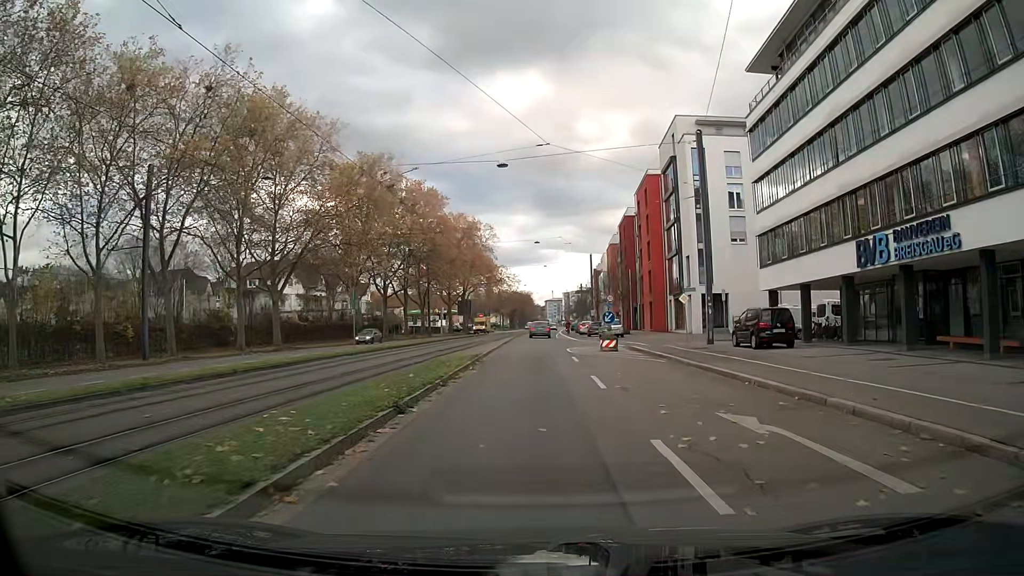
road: primary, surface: asphalt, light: Day
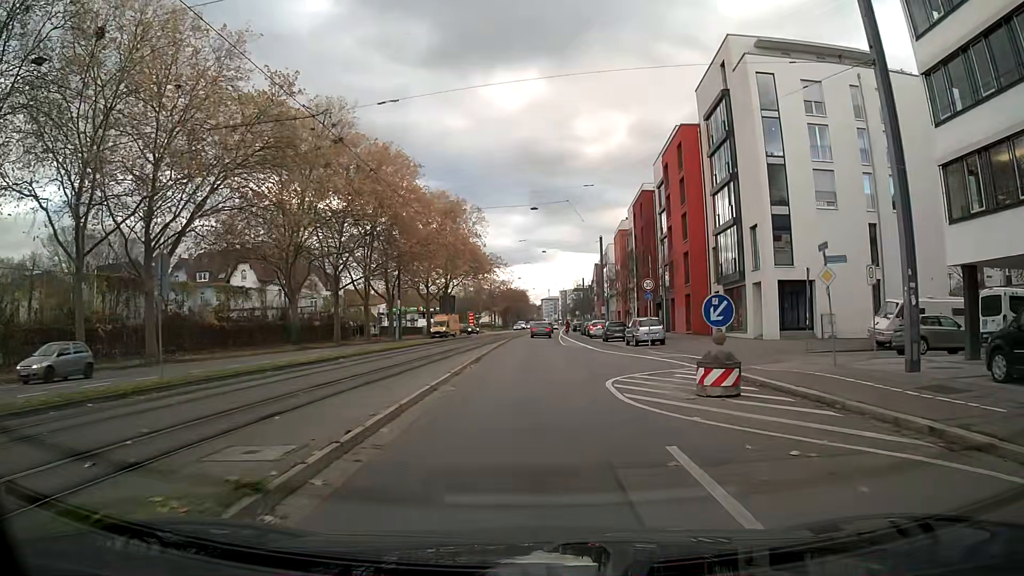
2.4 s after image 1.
(+0.1, +18.5) m; 0°
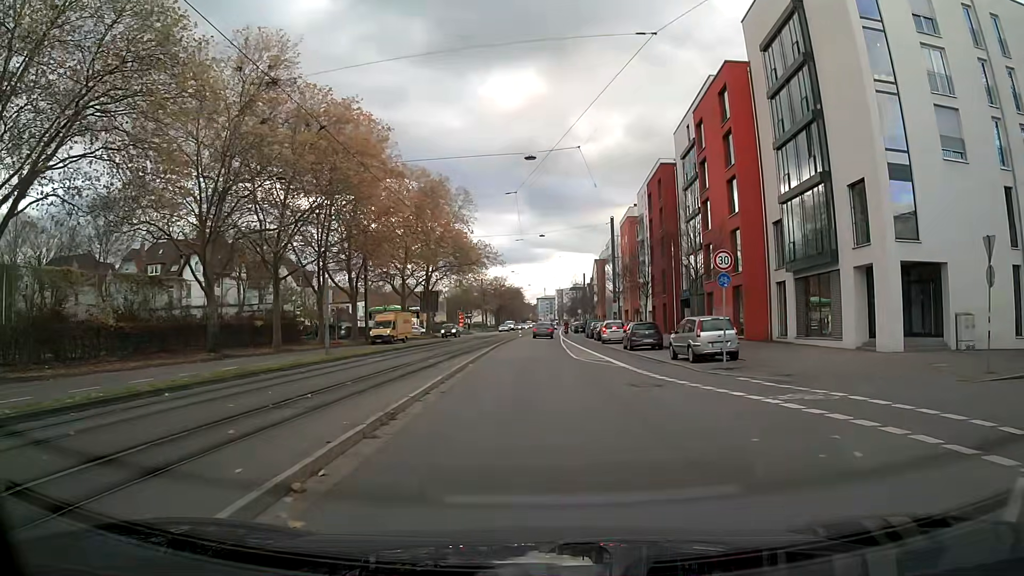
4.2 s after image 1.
(+0.1, +13.8) m; +1°
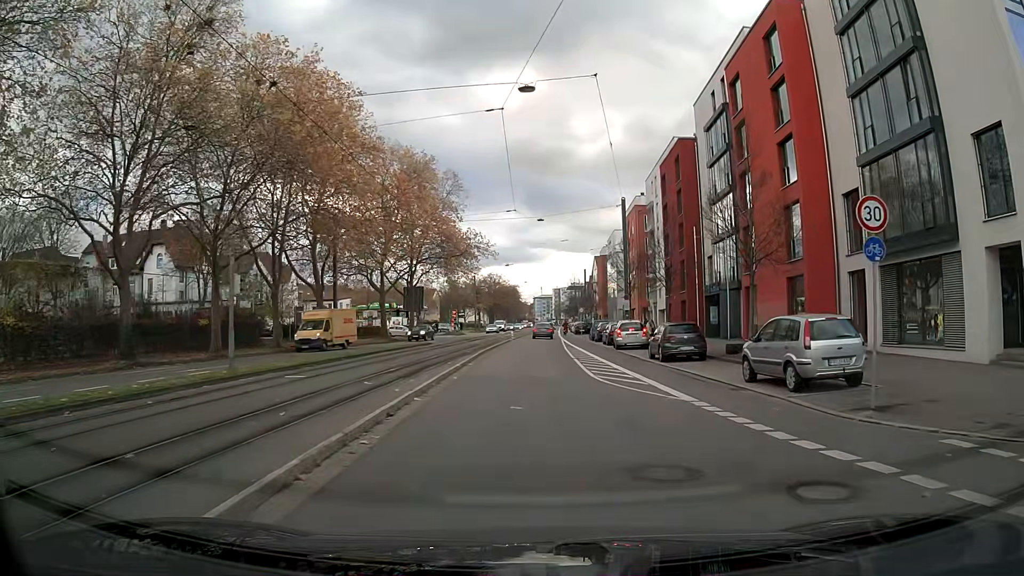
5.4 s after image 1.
(+0.1, +9.3) m; +2°
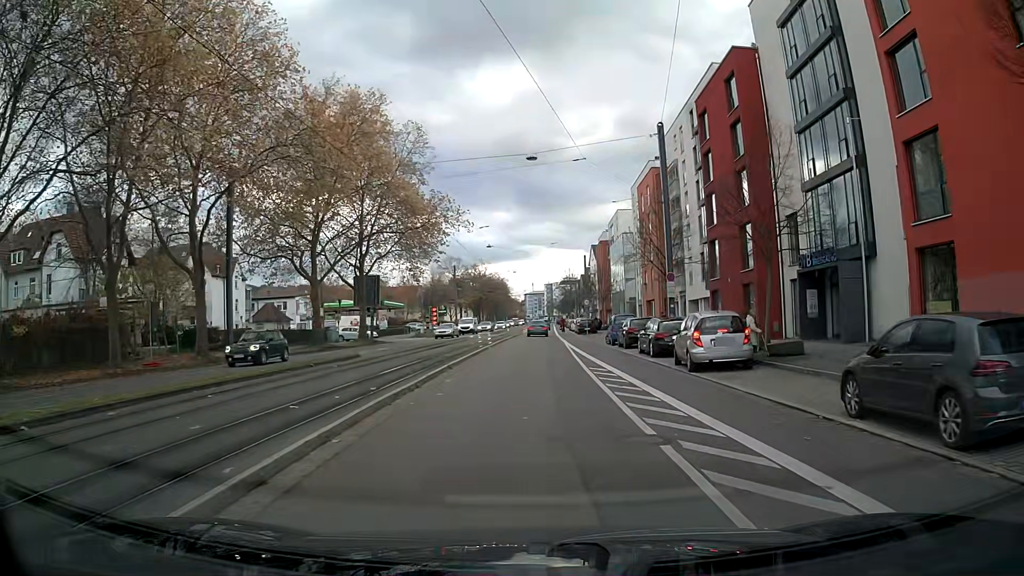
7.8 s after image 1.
(-0.1, +18.6) m; -2°
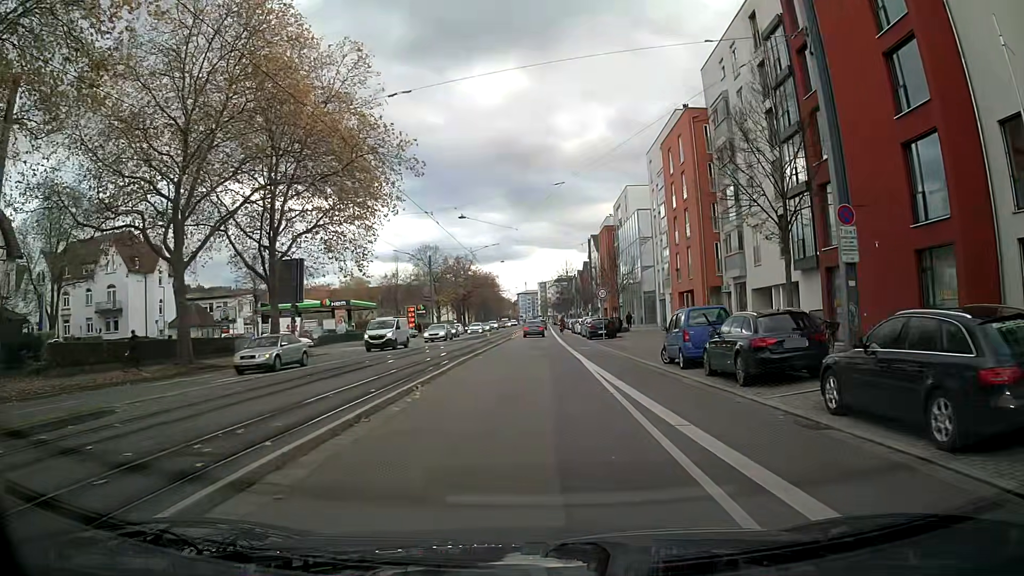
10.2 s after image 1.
(+0.2, +18.7) m; +2°
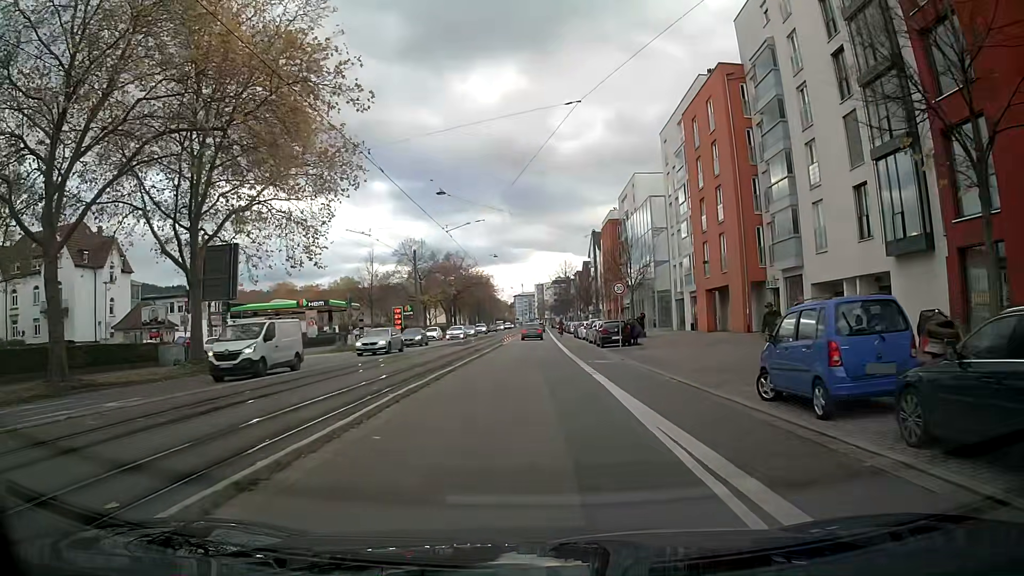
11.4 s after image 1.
(+0.1, +9.4) m; 0°
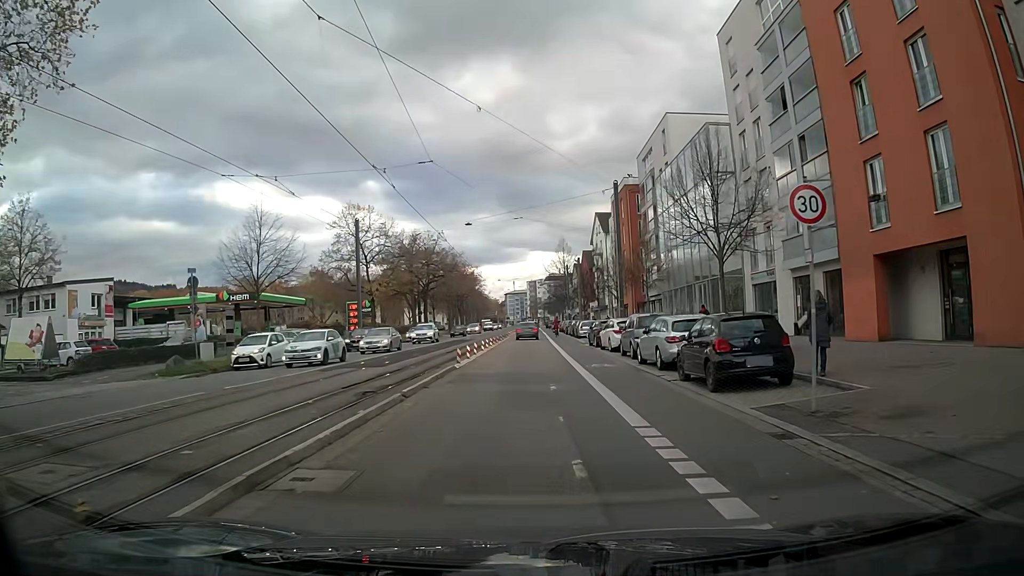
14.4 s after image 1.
(-0.1, +23.4) m; 0°
(0, +10) (0, +20) (0, +30) (0, +40) (0, +50) (0, +60) (0, +70) (0, +80) (0, +90) (+1, +100) m
